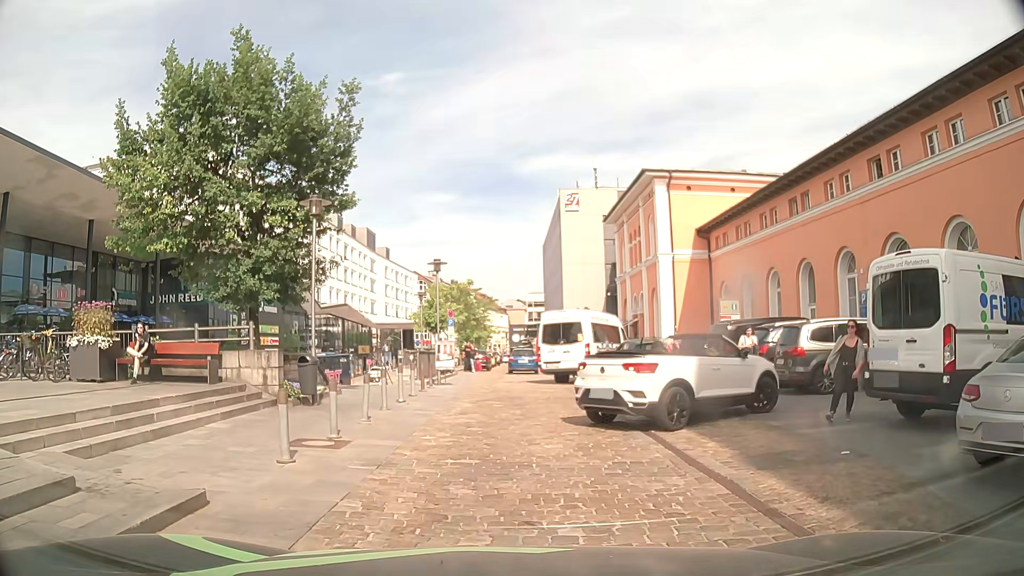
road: residential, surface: sett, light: Day
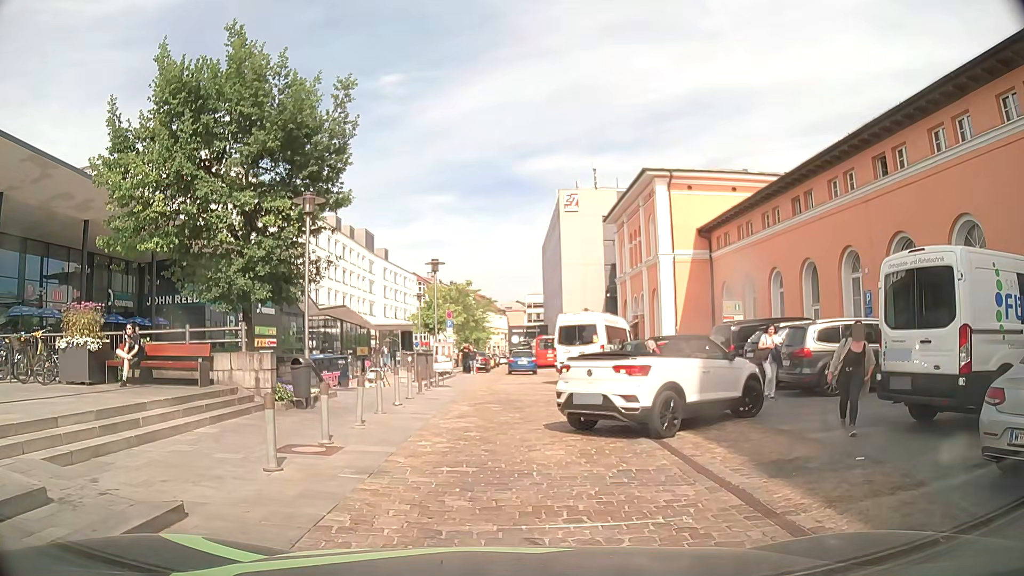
(0.0, +0.4) m; 0°
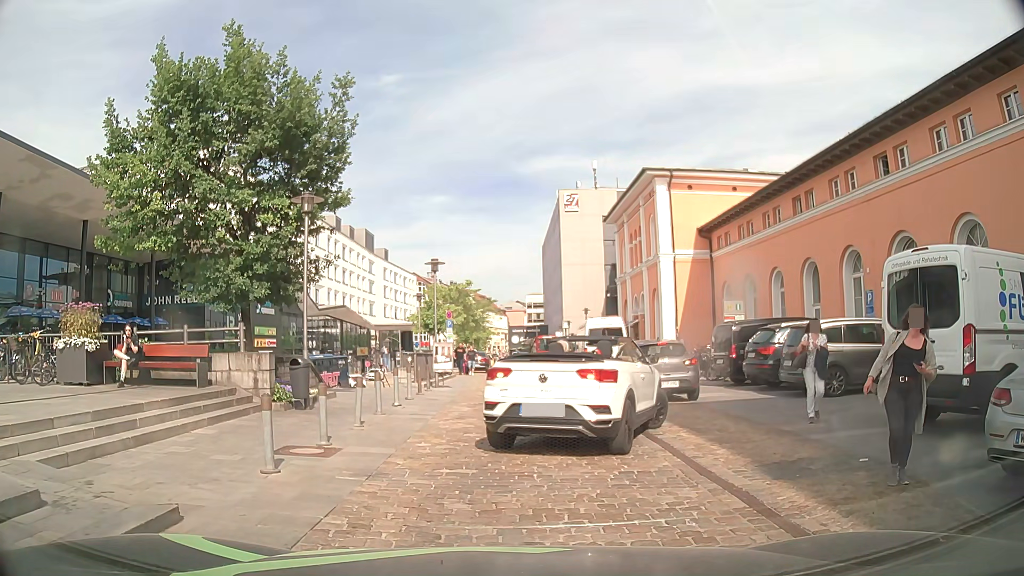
(0.0, +0.2) m; 0°
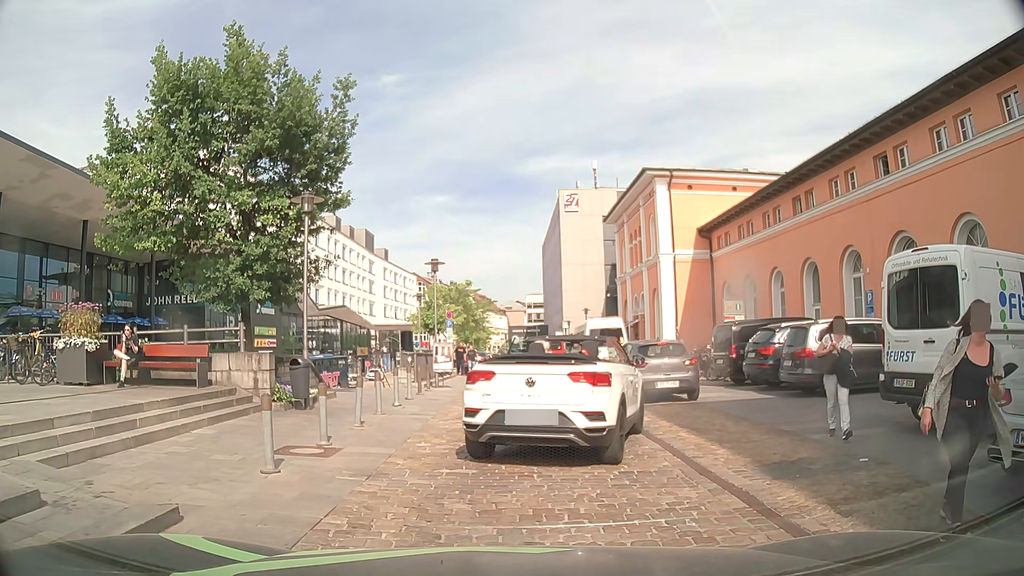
(0.0, 0.0) m; 0°
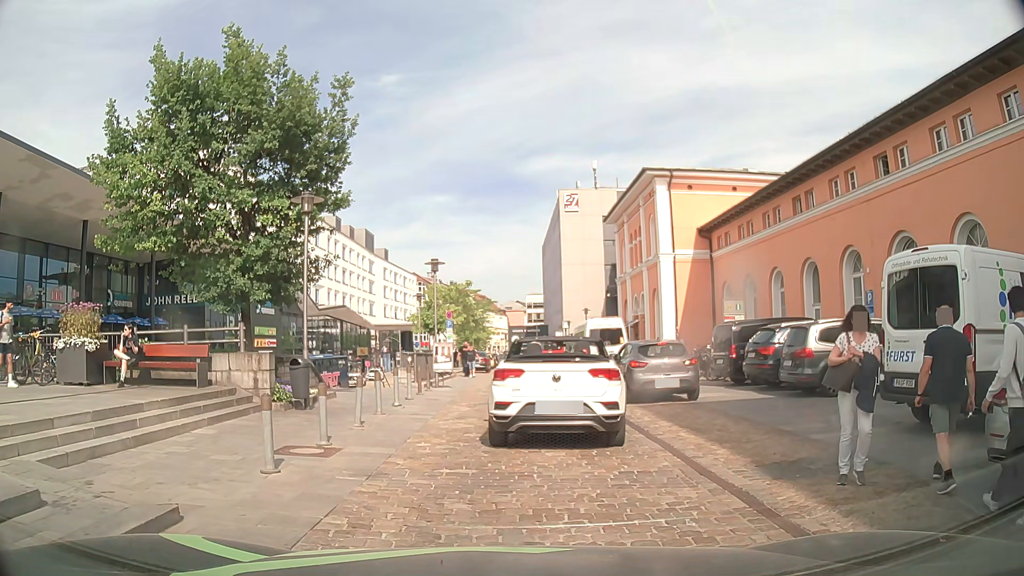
(0.0, 0.0) m; 0°
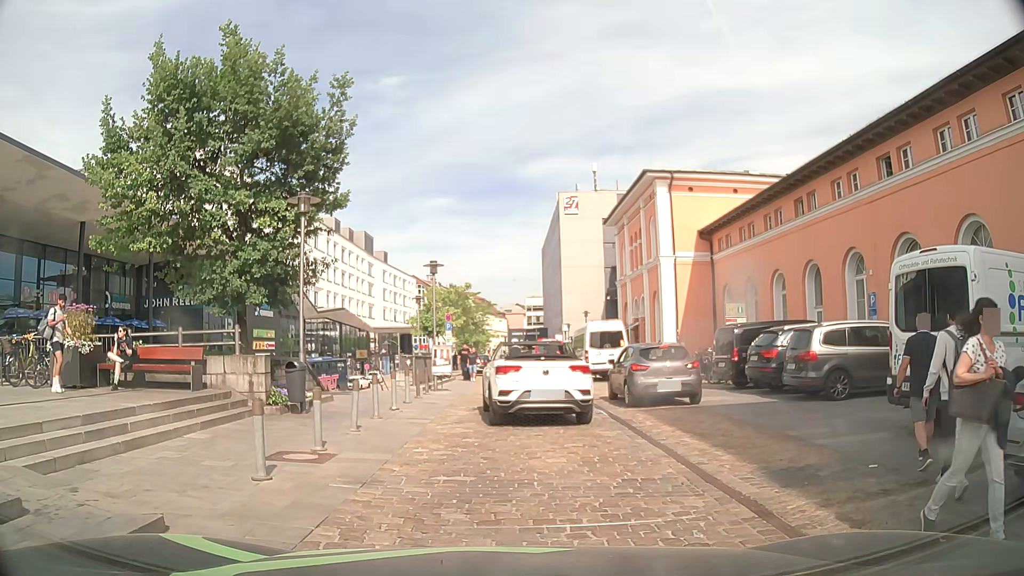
(0.0, +0.2) m; 0°
